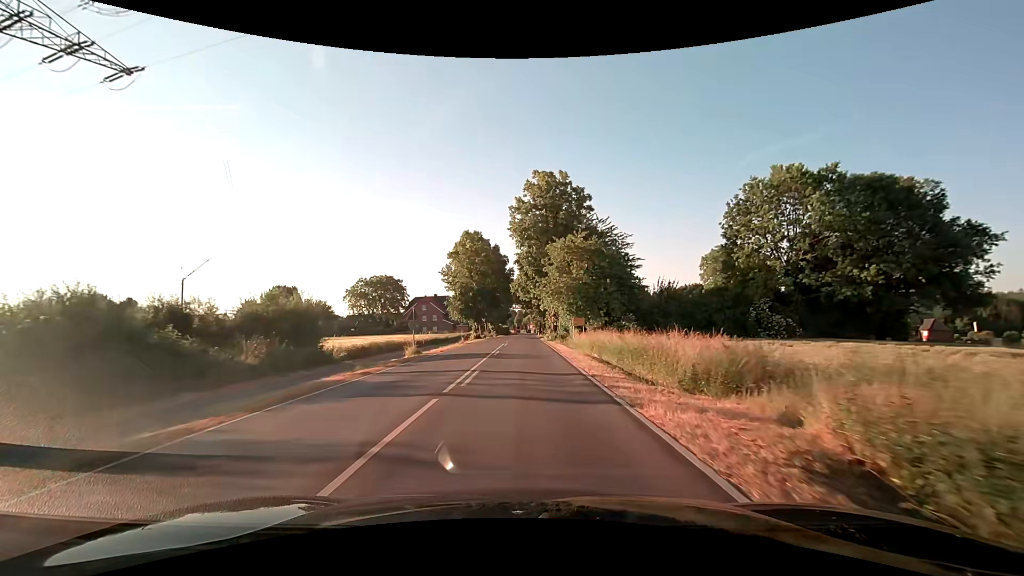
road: secondary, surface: asphalt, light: Day
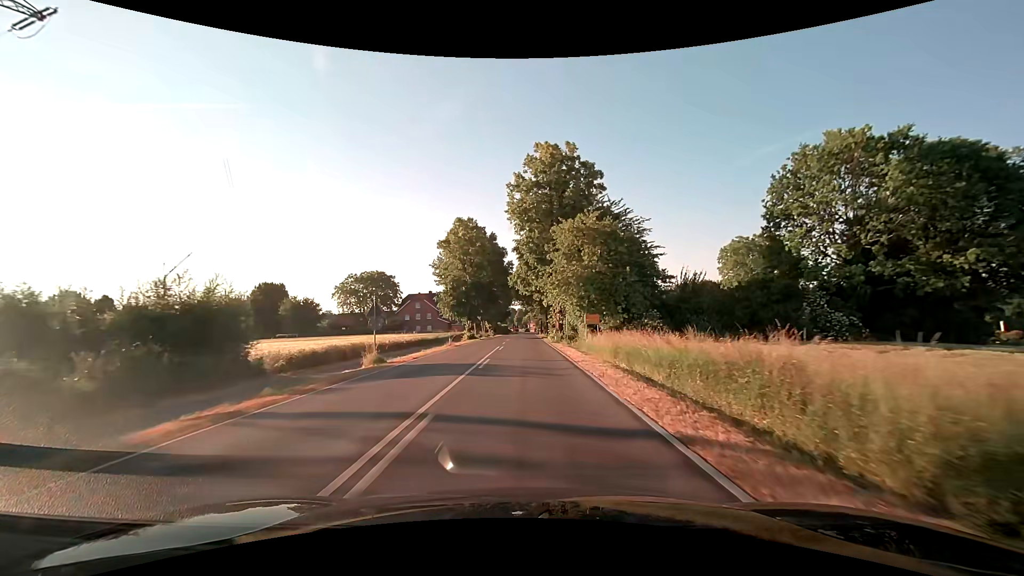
(0.0, +7.8) m; 0°
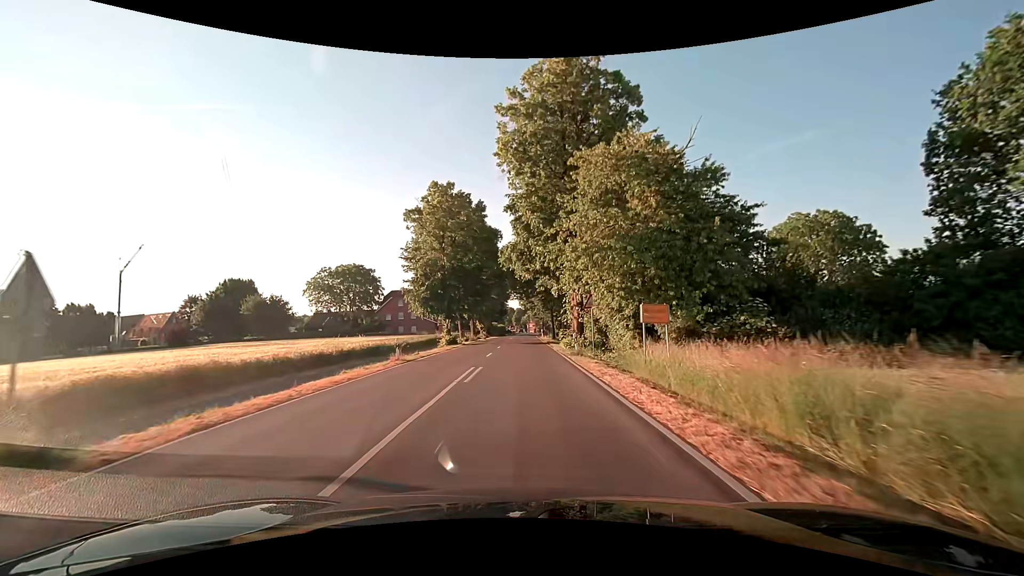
(0.0, +15.7) m; 0°
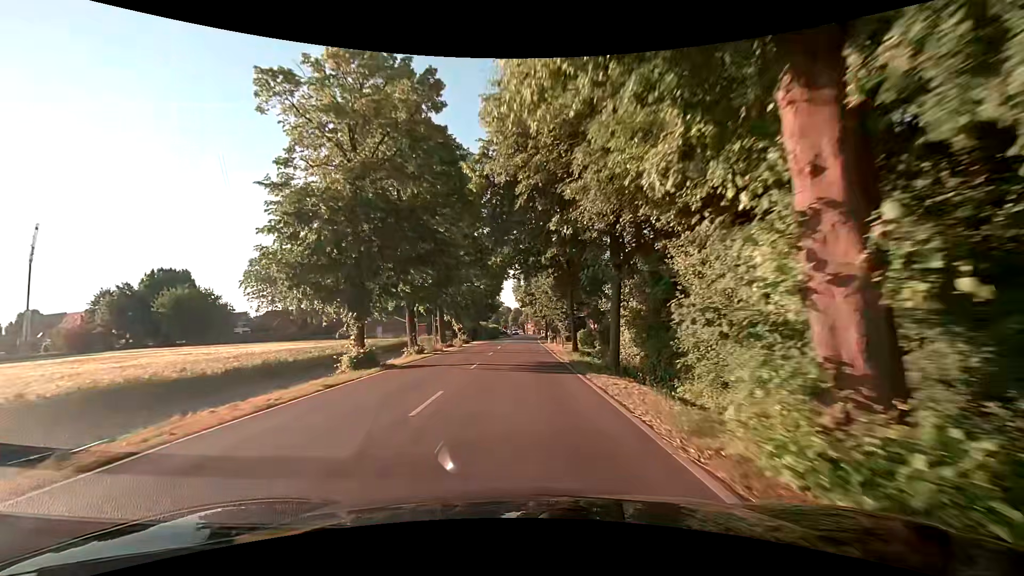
(0.0, +23.4) m; 0°
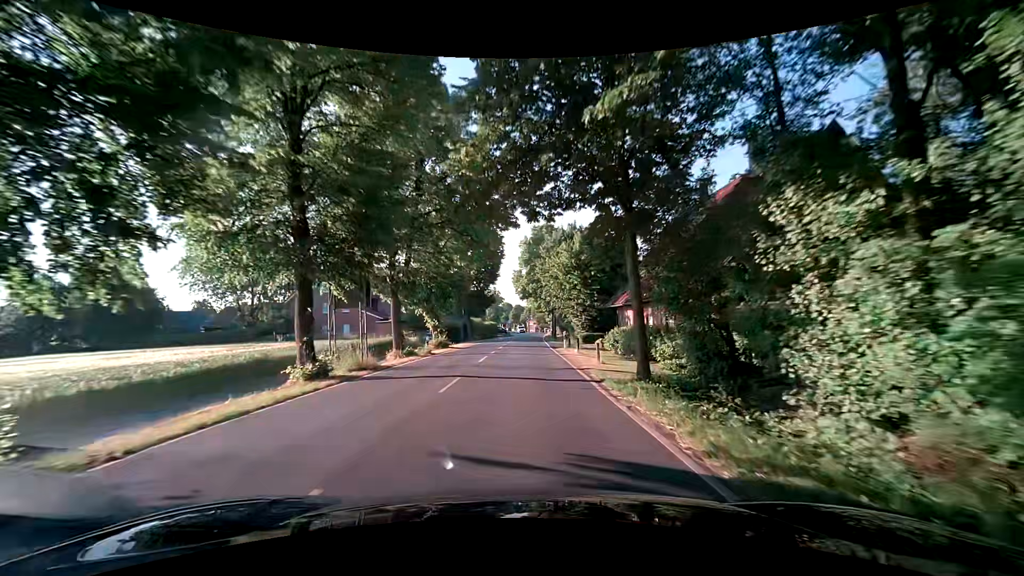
(0.0, +15.6) m; -1°
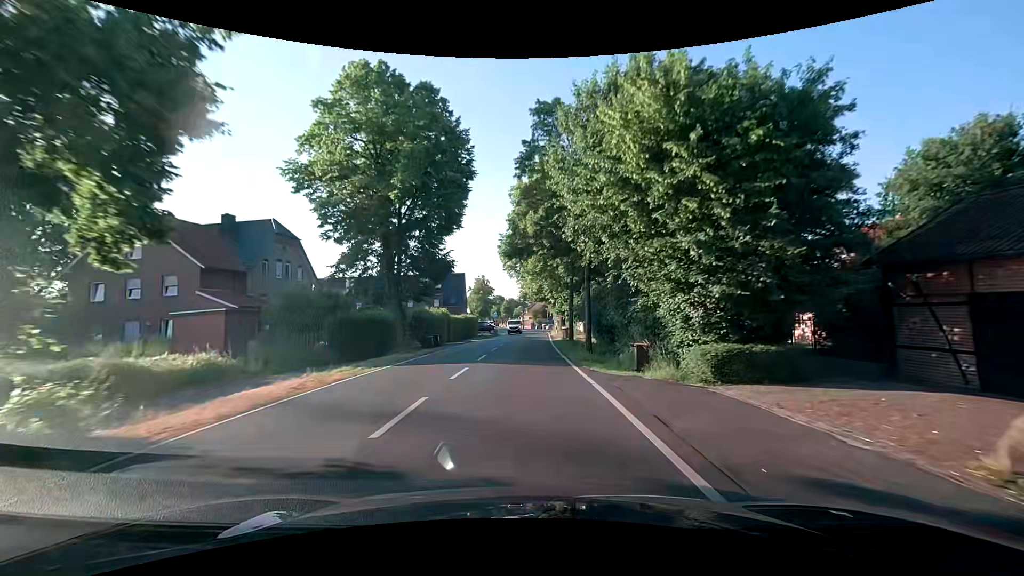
(+0.4, +31.3) m; +1°
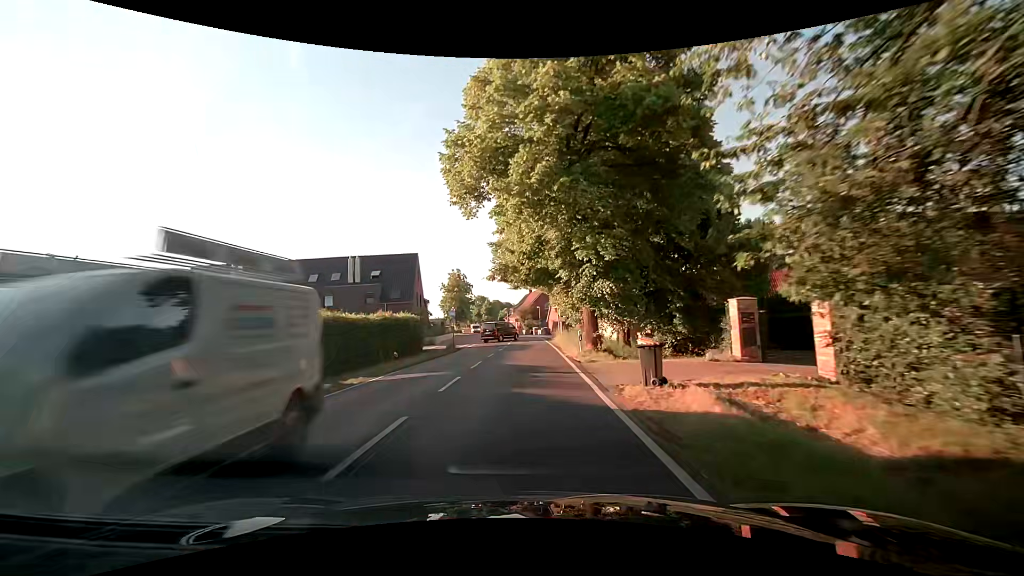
(+0.7, +31.3) m; +2°
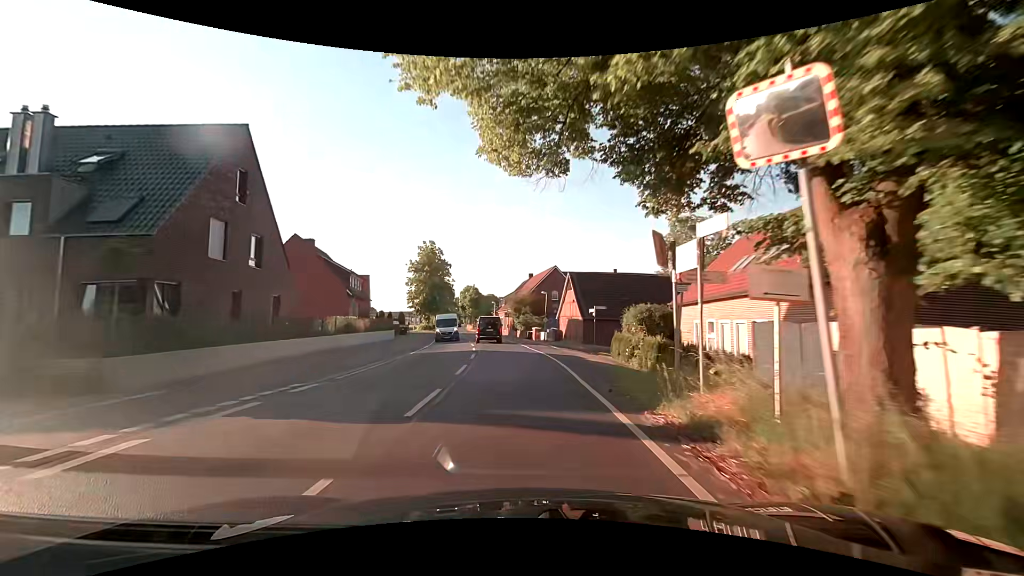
(+0.4, +39.0) m; +1°
(0, +10) (-1, +20) (-1, +30) (-3, +40) (-4, +50) (-6, +60) (-7, +70) (-9, +79) (-11, +89) (-12, +99) m
